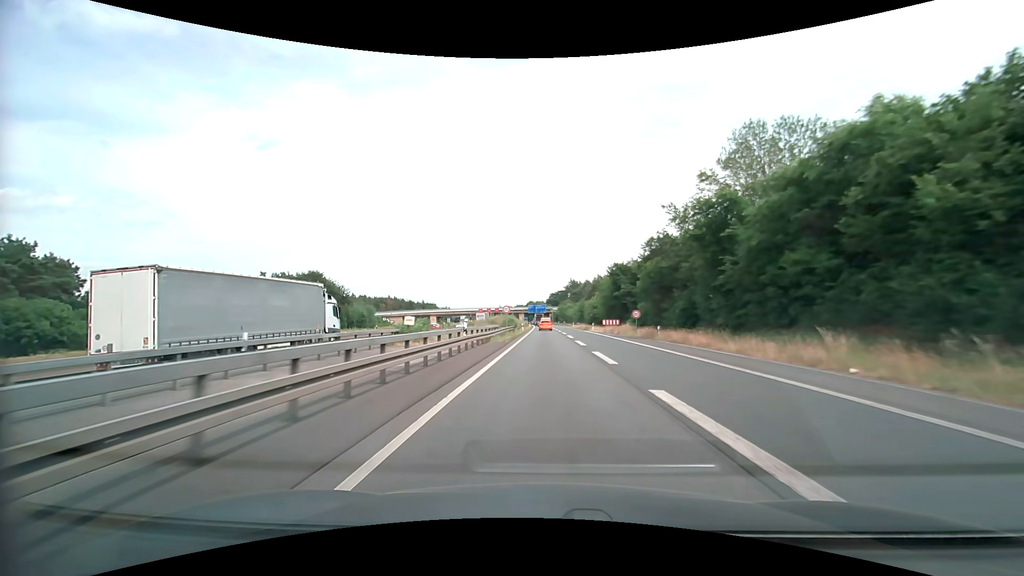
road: motorway_link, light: Day
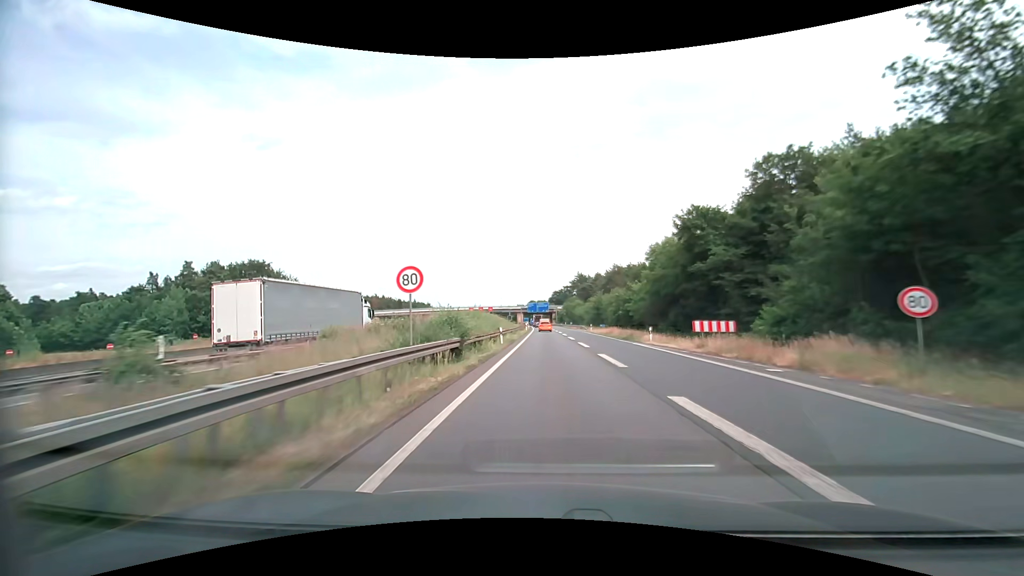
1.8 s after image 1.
(+0.1, +36.3) m; 0°
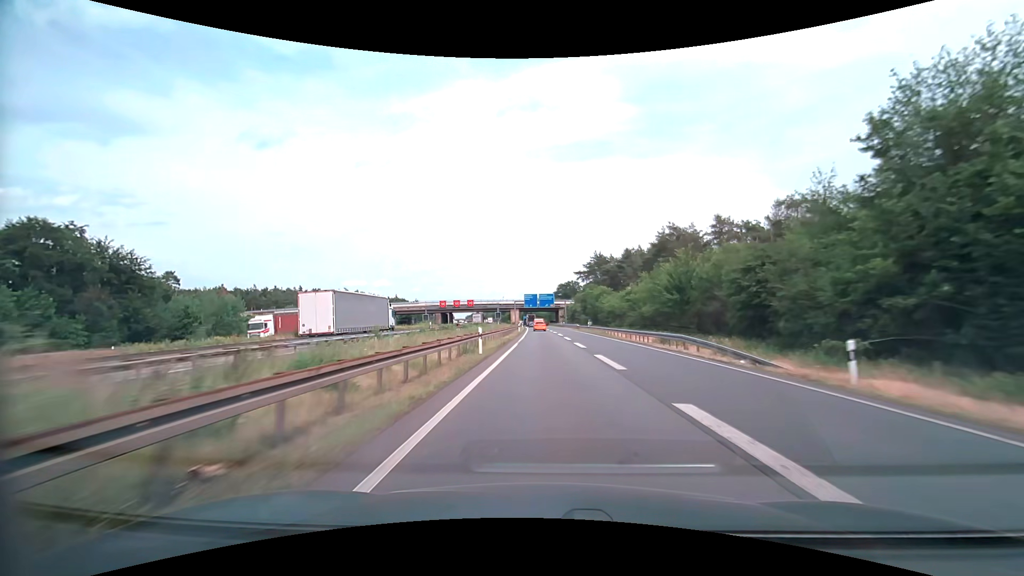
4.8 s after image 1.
(-0.1, +60.4) m; 0°
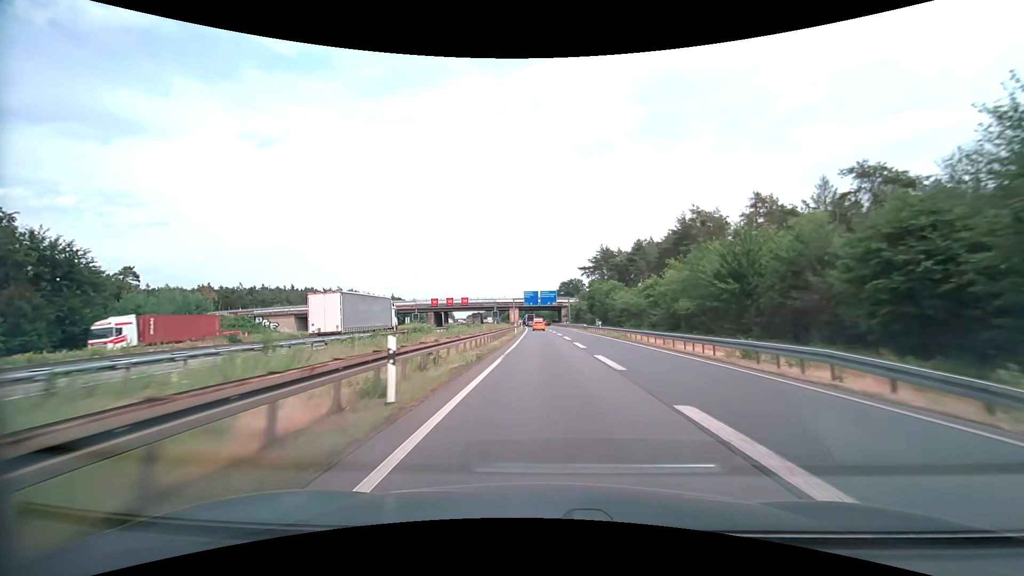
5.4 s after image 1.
(-0.1, +12.2) m; -1°
(0, +10) (0, +20) (0, +30) (0, +40) (-1, +50) (-1, +60) (-1, +70) (-1, +80) (-2, +90) (-2, +100) m
